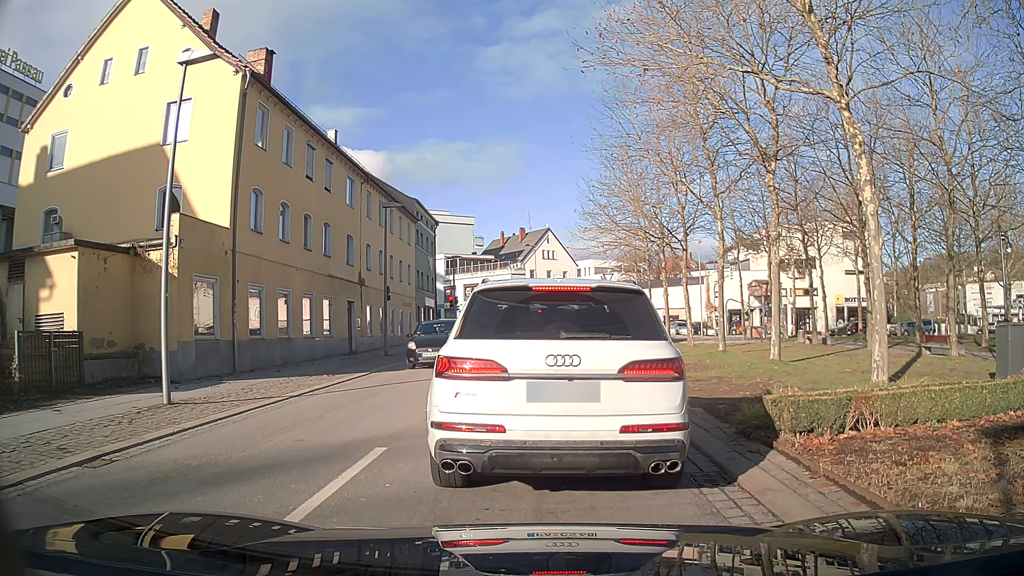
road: tertiary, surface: asphalt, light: Day
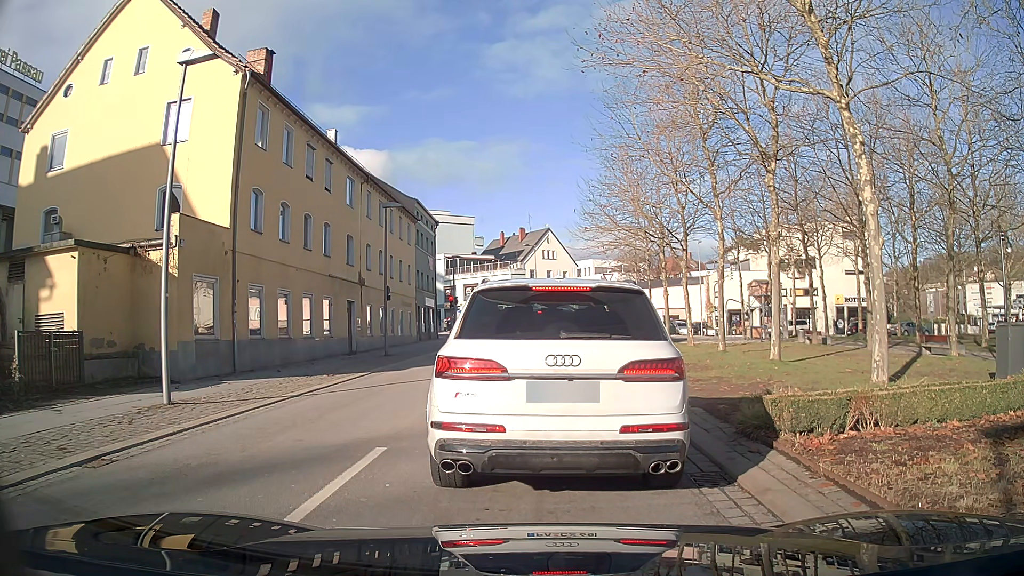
(0.0, 0.0) m; 0°
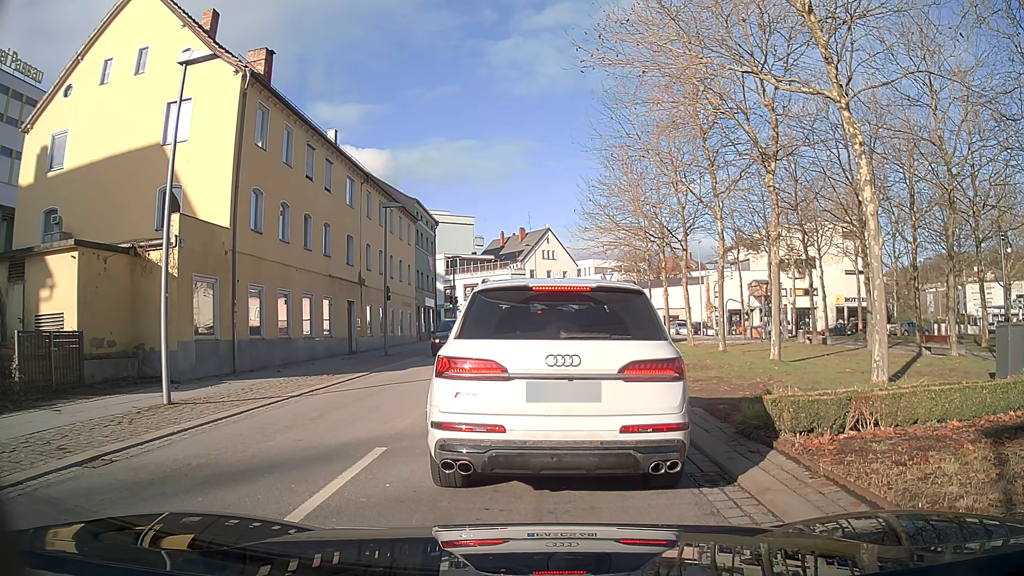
(0.0, 0.0) m; 0°
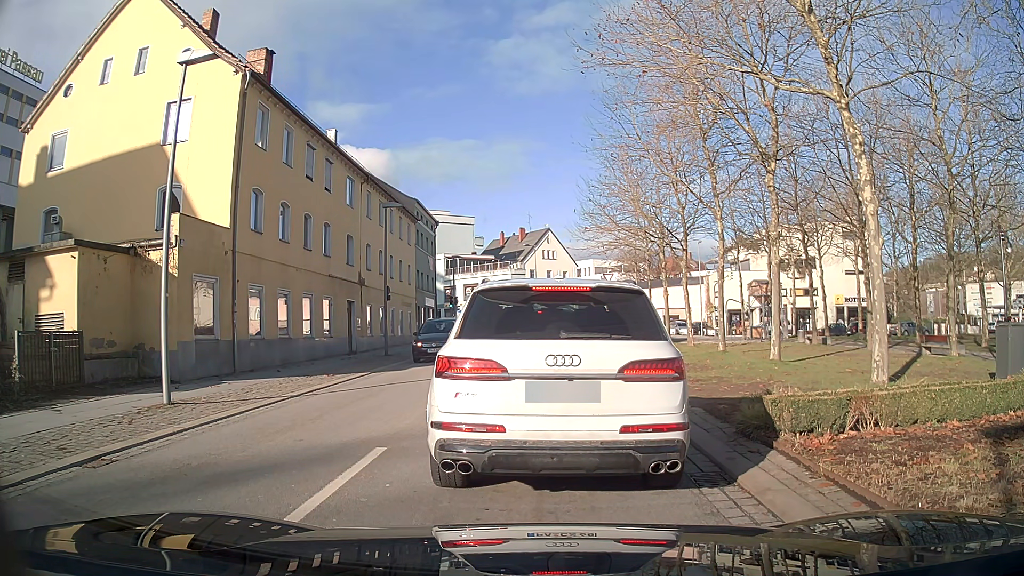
(0.0, 0.0) m; 0°
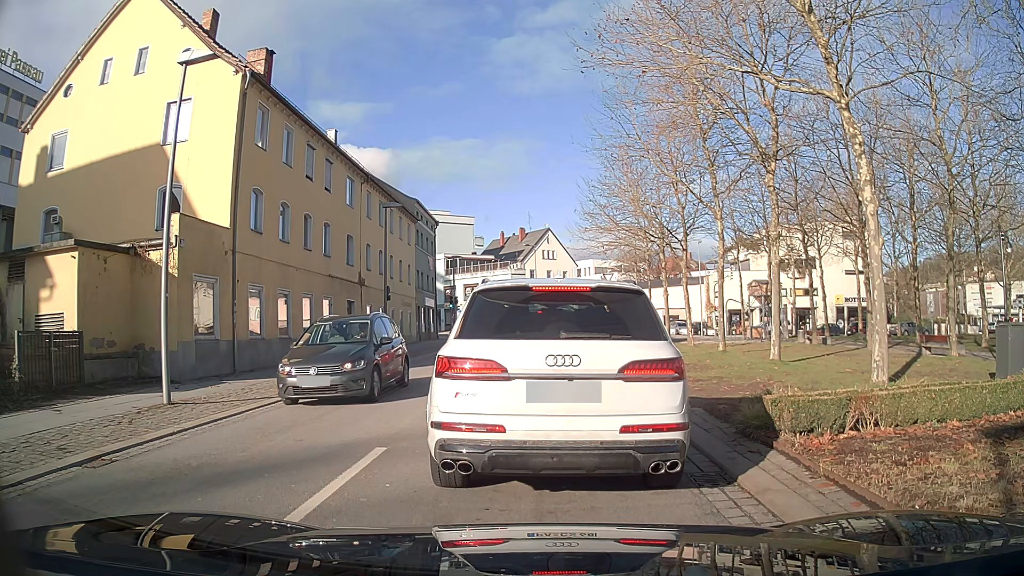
(0.0, 0.0) m; 0°
